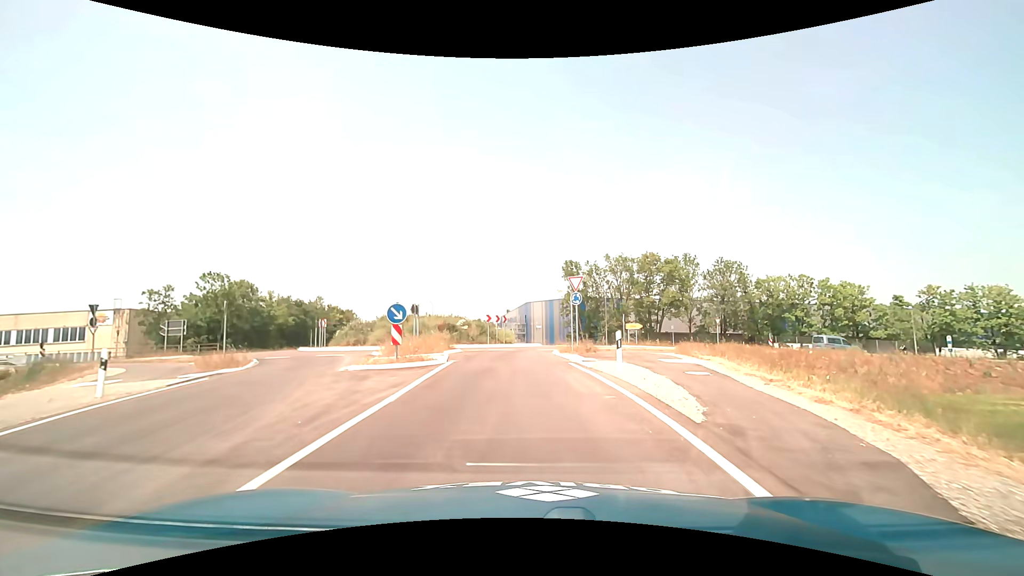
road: unclassified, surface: asphalt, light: Day
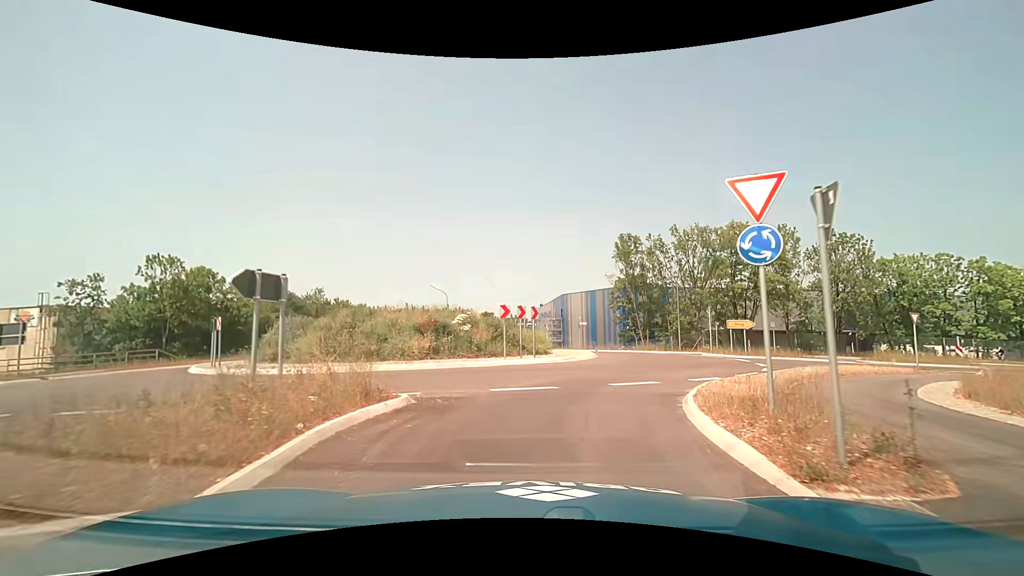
(-0.5, +16.2) m; -4°
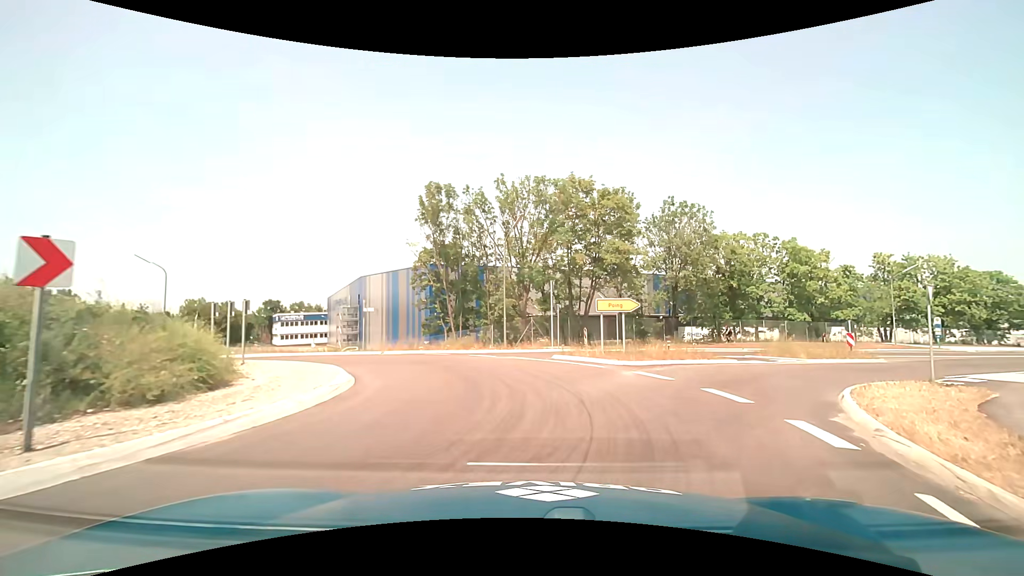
(+2.5, +14.7) m; +22°
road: tertiary
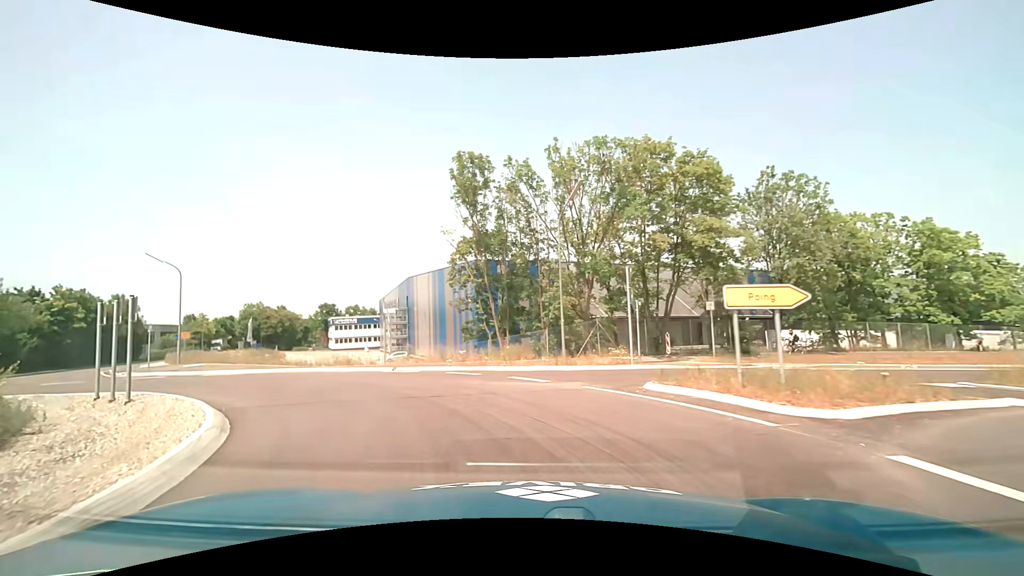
(-0.2, +7.4) m; -7°
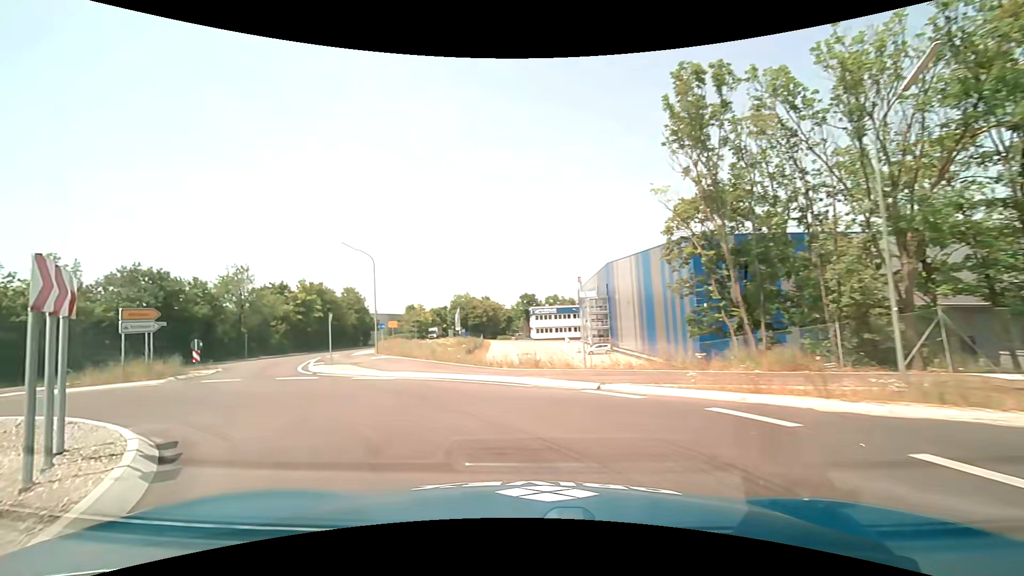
(-1.4, +7.5) m; -22°
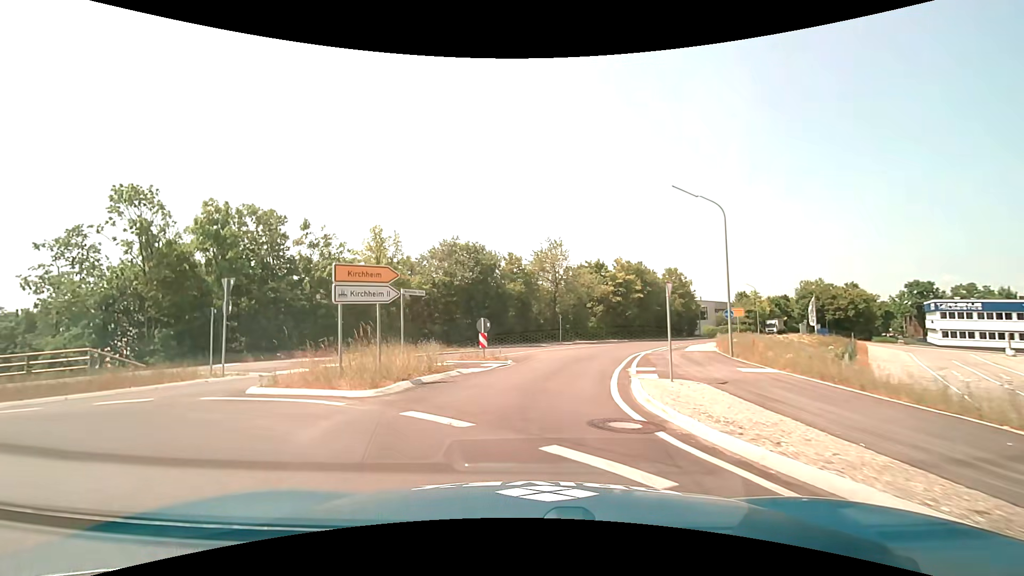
(-4.3, +11.9) m; -36°
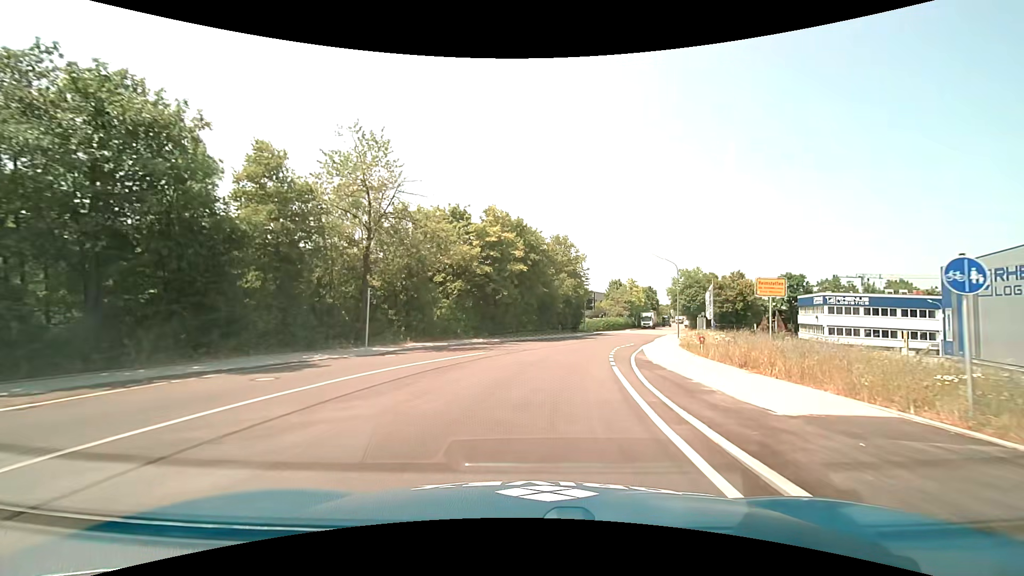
(+3.2, +26.4) m; +16°
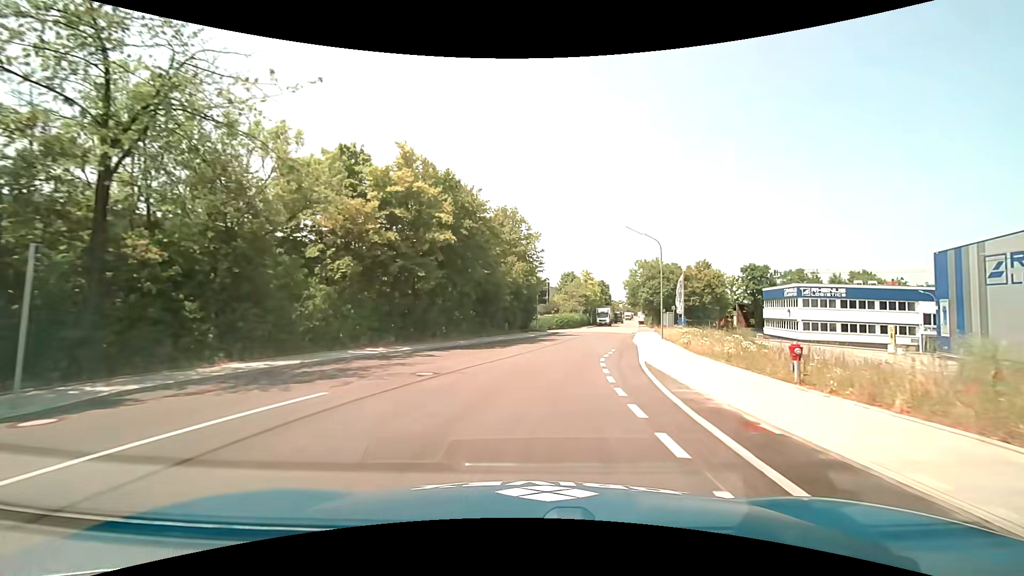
(+0.7, +12.6) m; +6°
(+1, +10) (+2, +20) (+4, +30) (+6, +39) (+8, +49) (+11, +59) (+13, +69) (+15, +78) (+17, +88) (+19, +98) m
